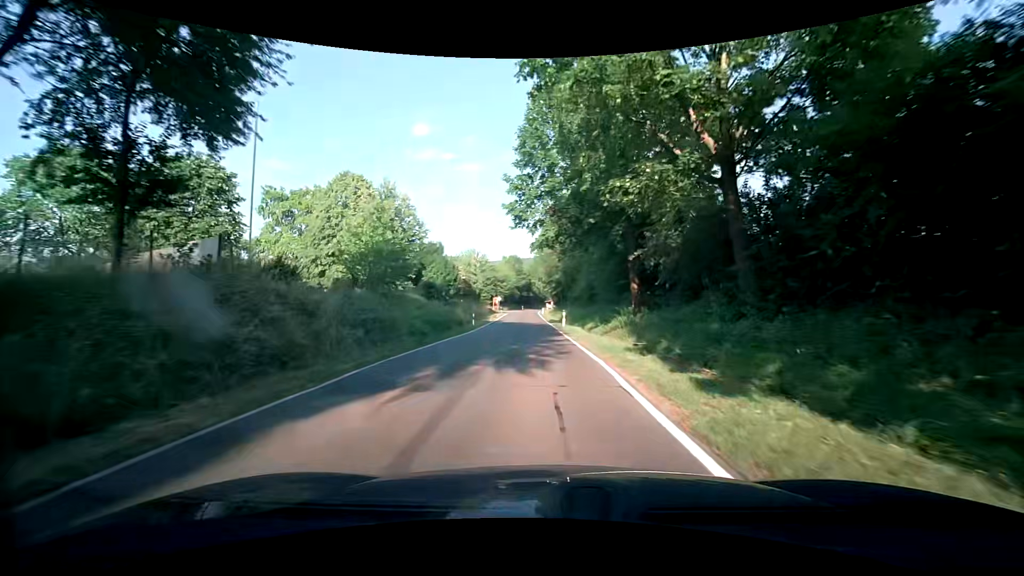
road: tertiary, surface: asphalt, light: Day
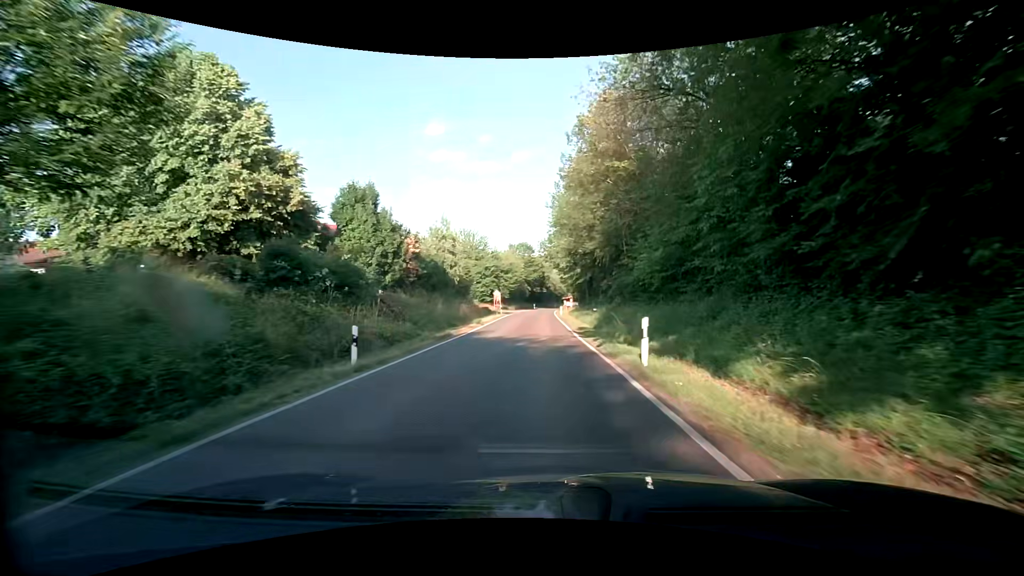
(-0.8, +25.1) m; -2°
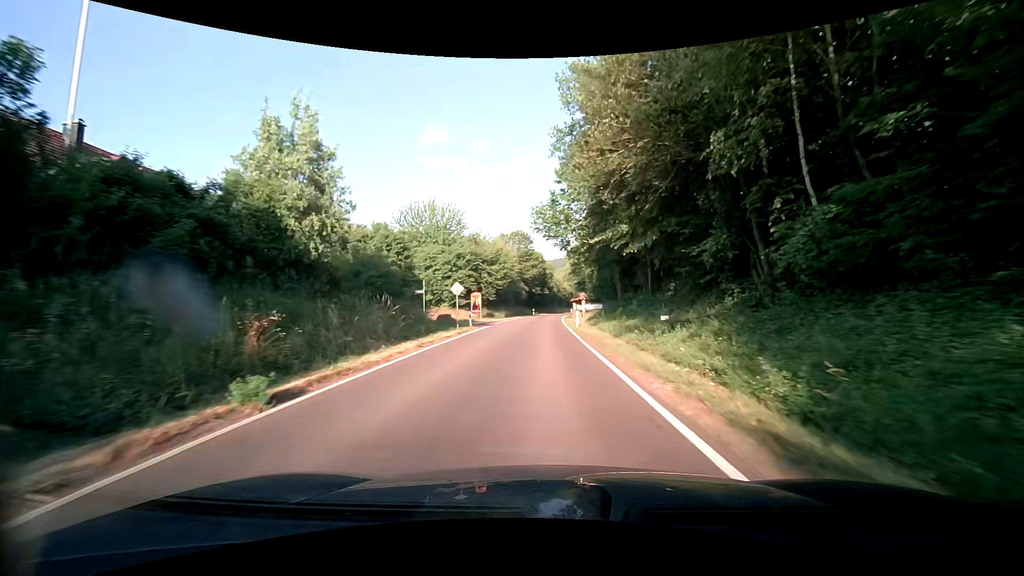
(-0.3, +25.3) m; 0°
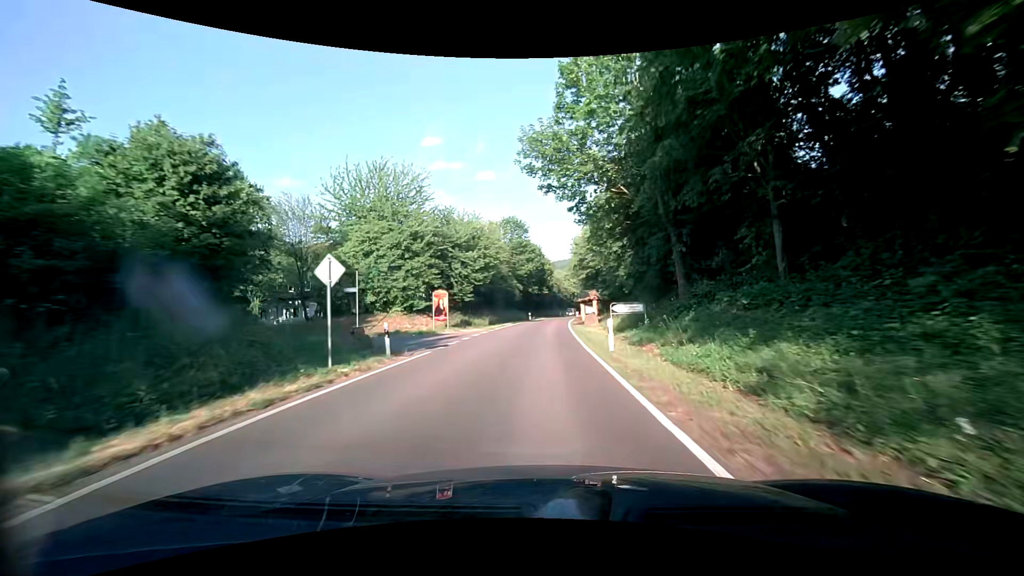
(0.0, +16.9) m; 0°
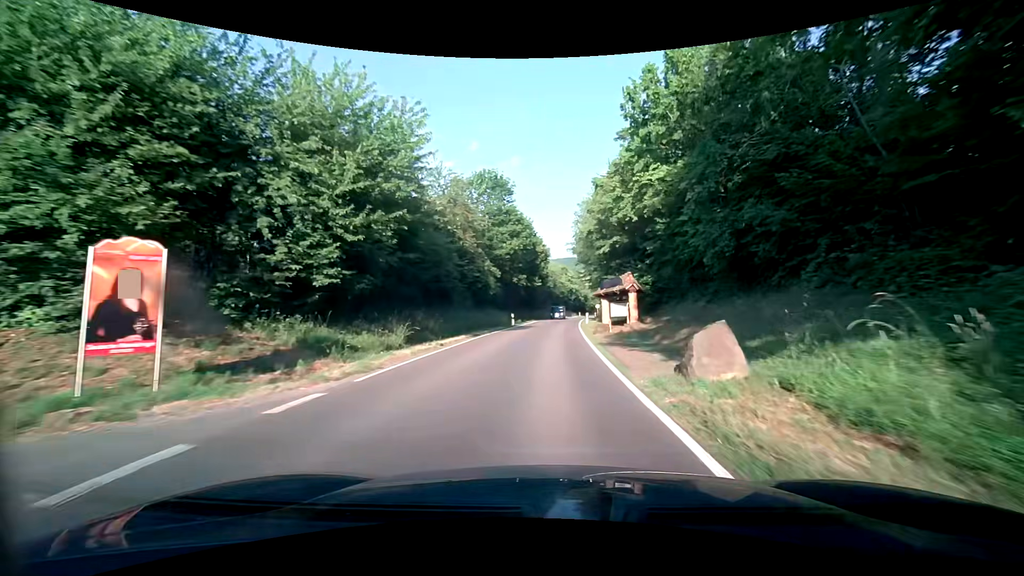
(+0.2, +25.1) m; +1°
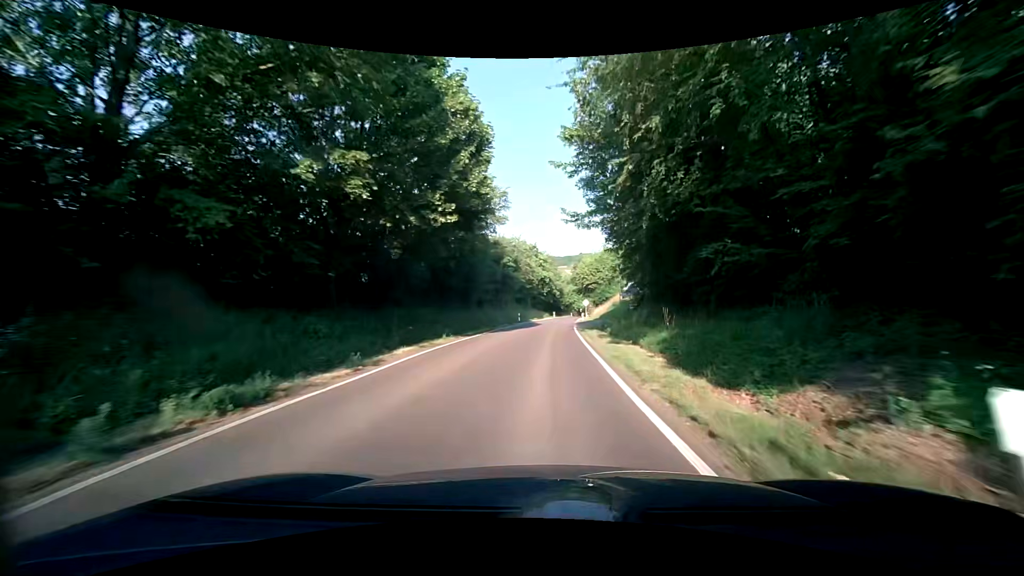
(+1.3, +41.6) m; +3°
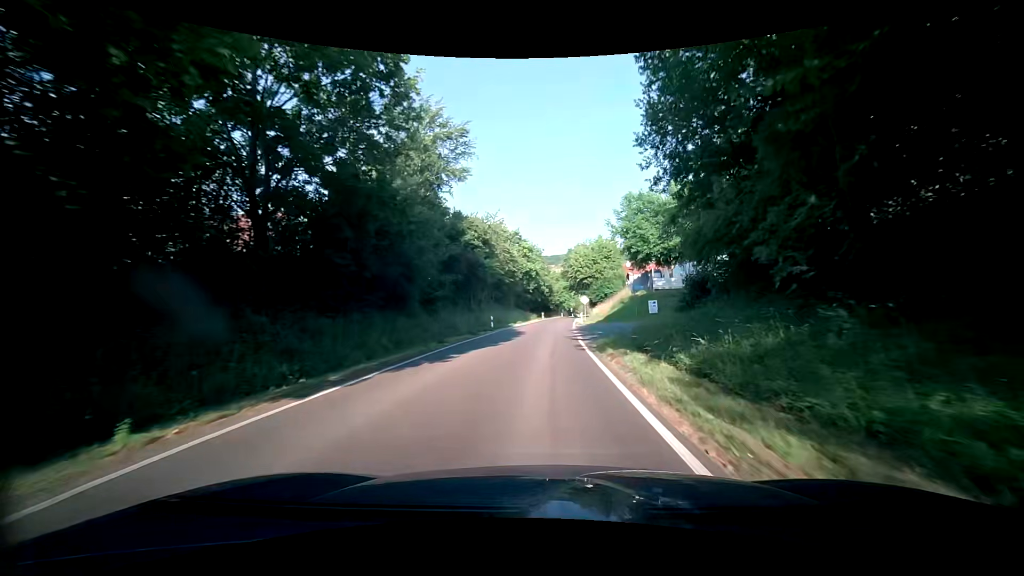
(+0.2, +16.7) m; +2°
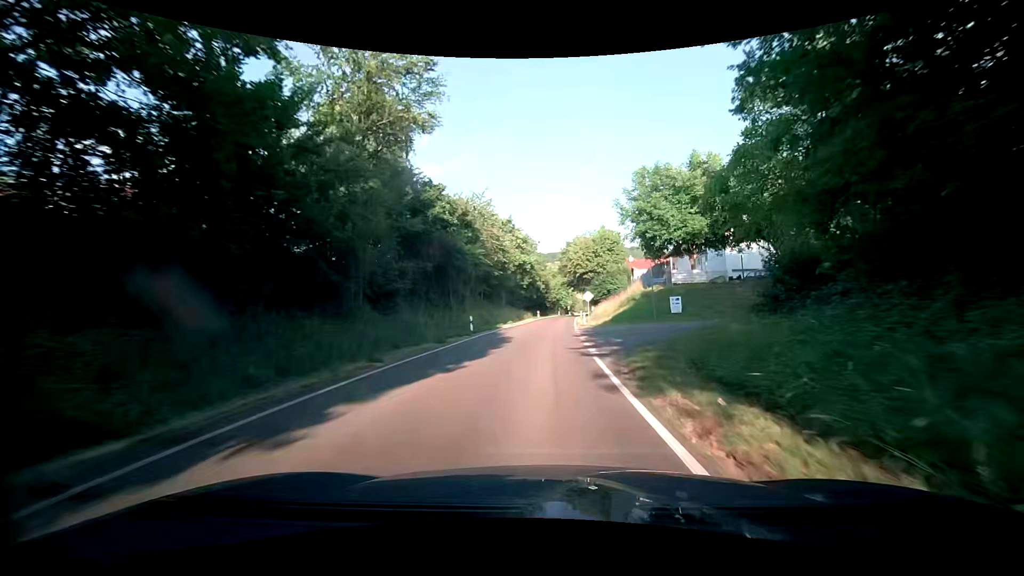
(-0.1, +8.3) m; 0°
(0, +10) (0, +20) (0, +30) (+1, +40) (+1, +50) (+2, +60) (+3, +70) (+3, +80) (+4, +90) (+5, +100) m
